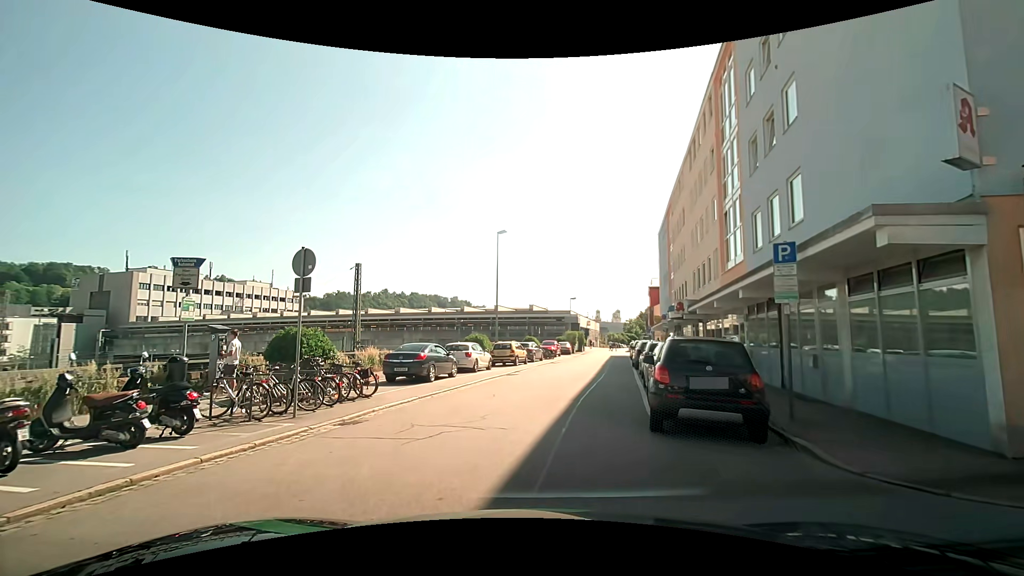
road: residential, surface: asphalt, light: Day
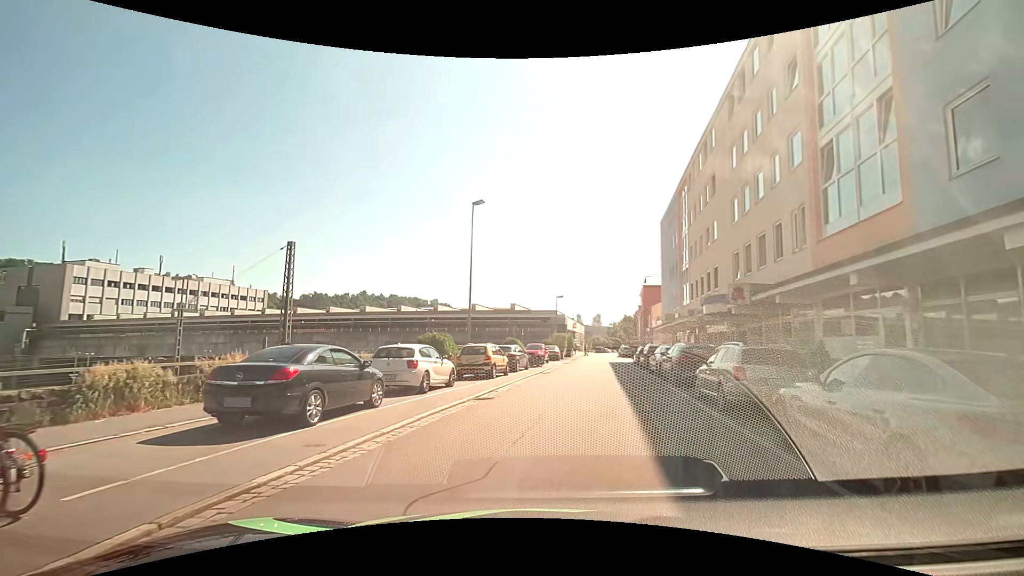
(-0.5, +9.3) m; 0°
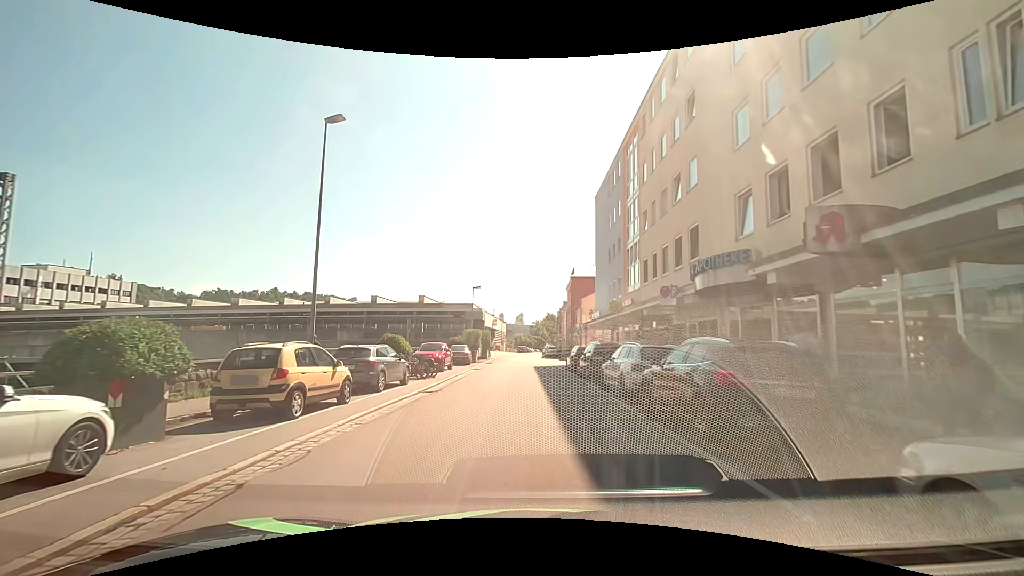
(+1.0, +11.1) m; +7°
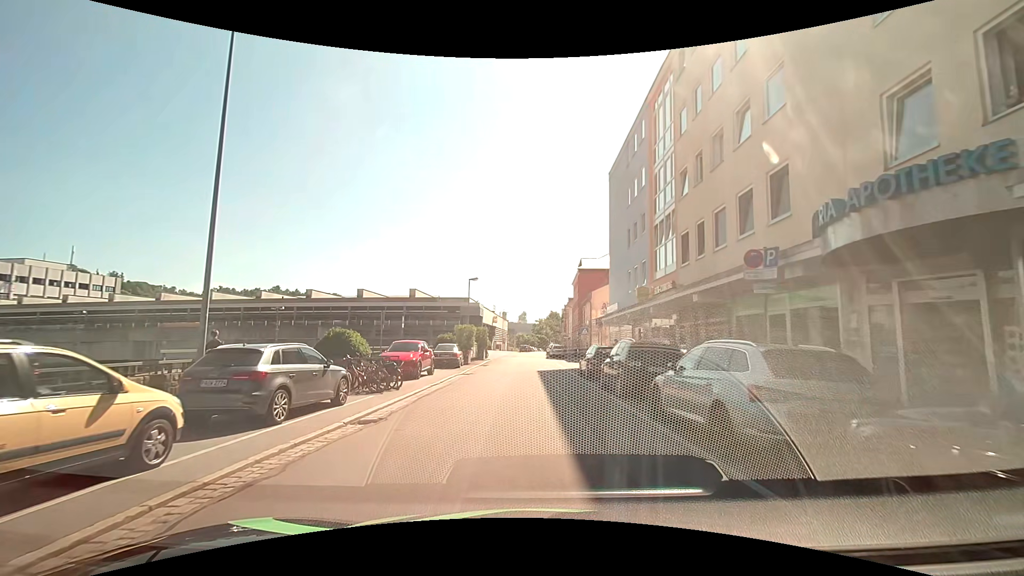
(0.0, +6.5) m; +1°
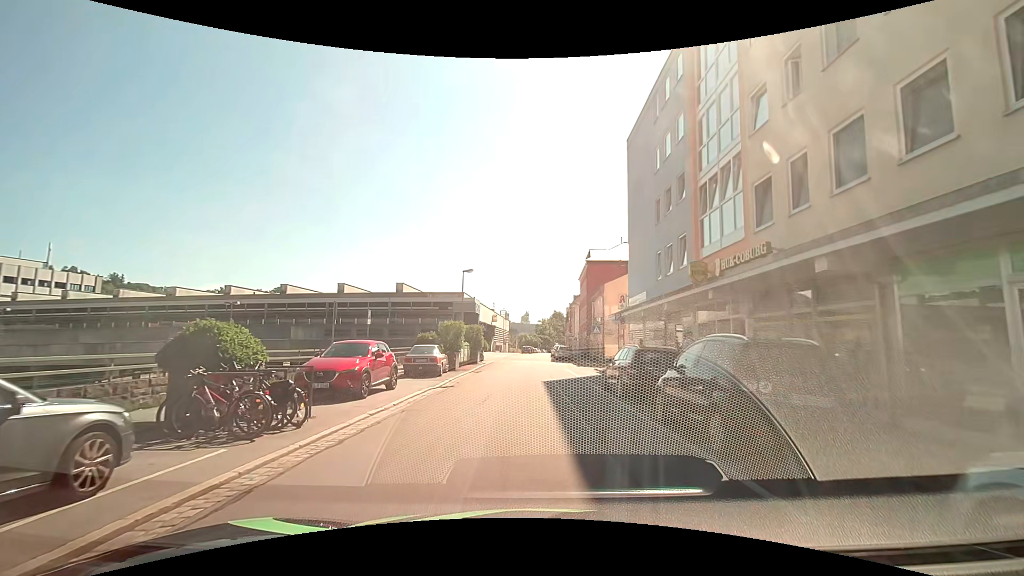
(-0.1, +6.8) m; +1°
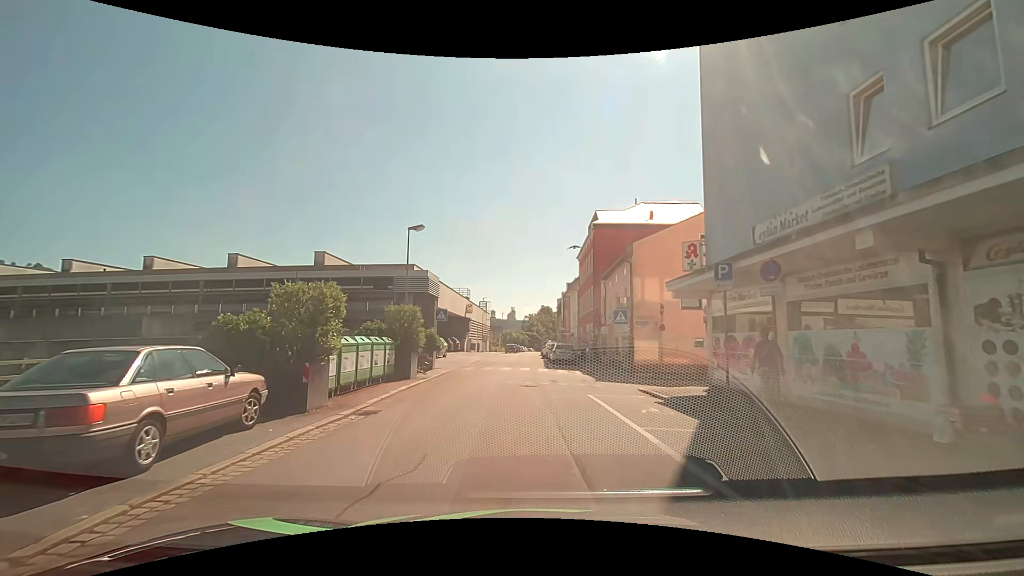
(-0.2, +16.5) m; 0°
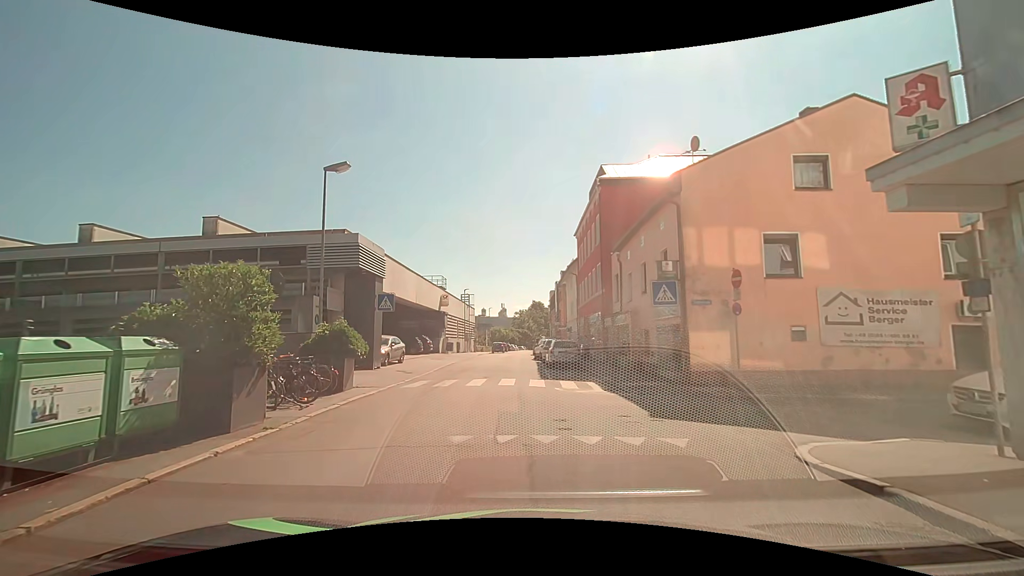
(+0.2, +10.3) m; +2°
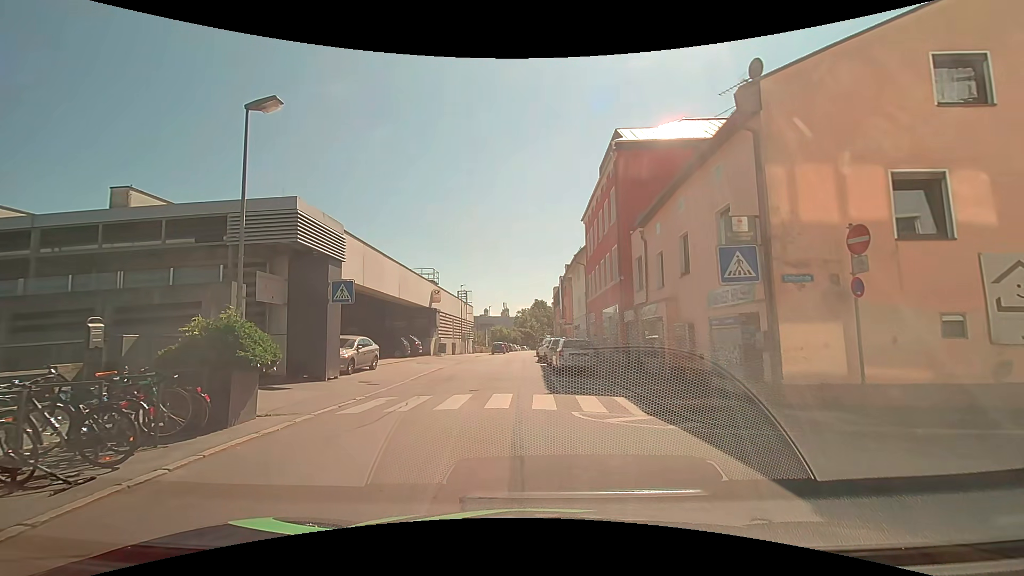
(-0.1, +5.2) m; +1°
